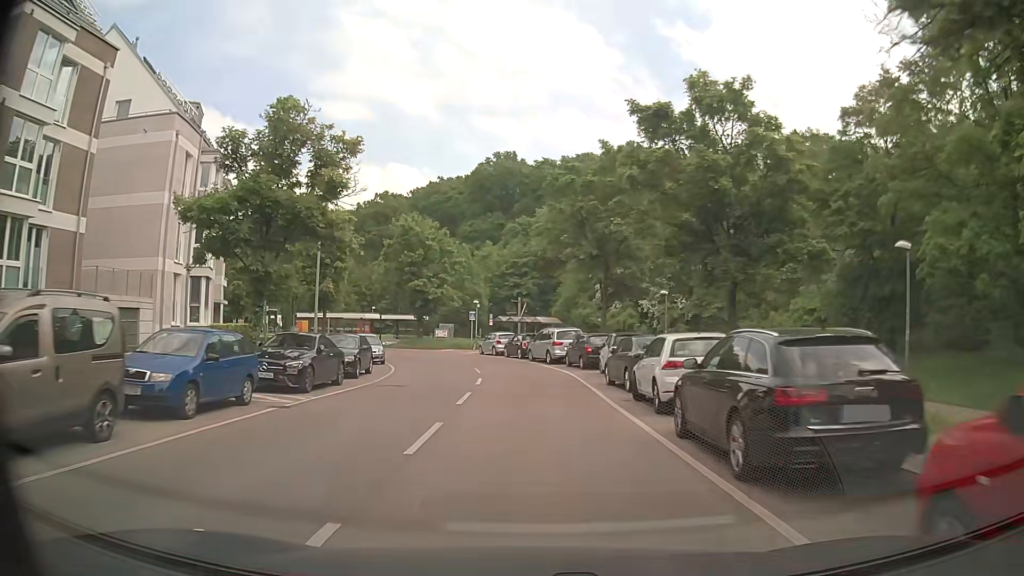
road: secondary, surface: asphalt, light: Day
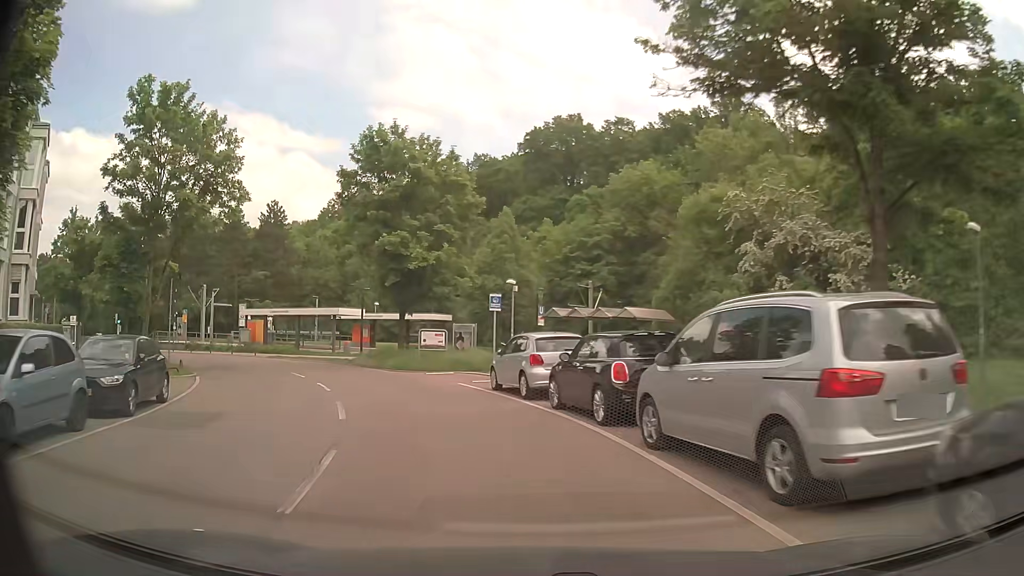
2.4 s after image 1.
(-0.5, +27.3) m; -6°
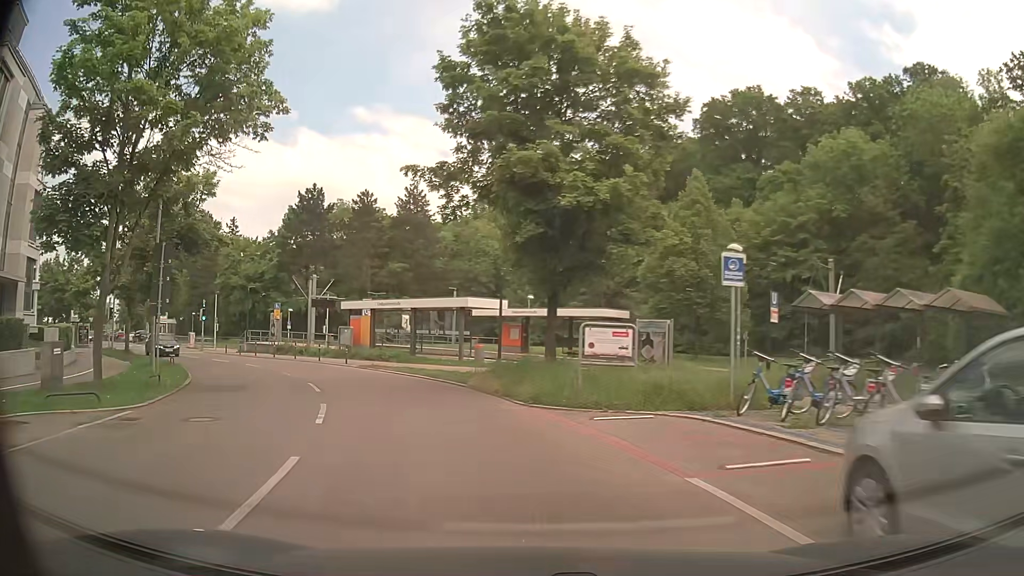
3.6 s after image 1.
(-1.6, +13.1) m; -14°
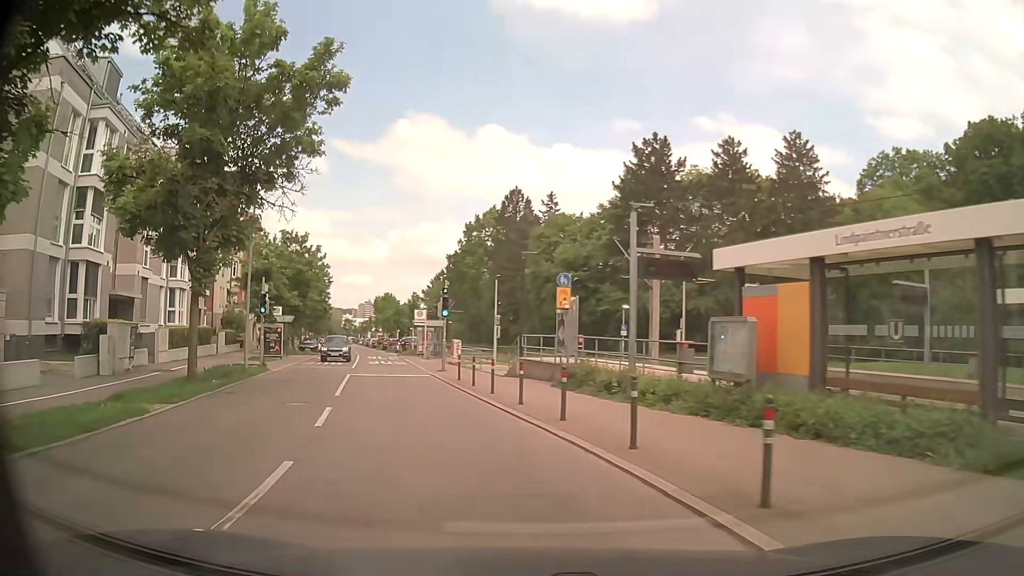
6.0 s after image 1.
(-6.4, +24.4) m; -31°
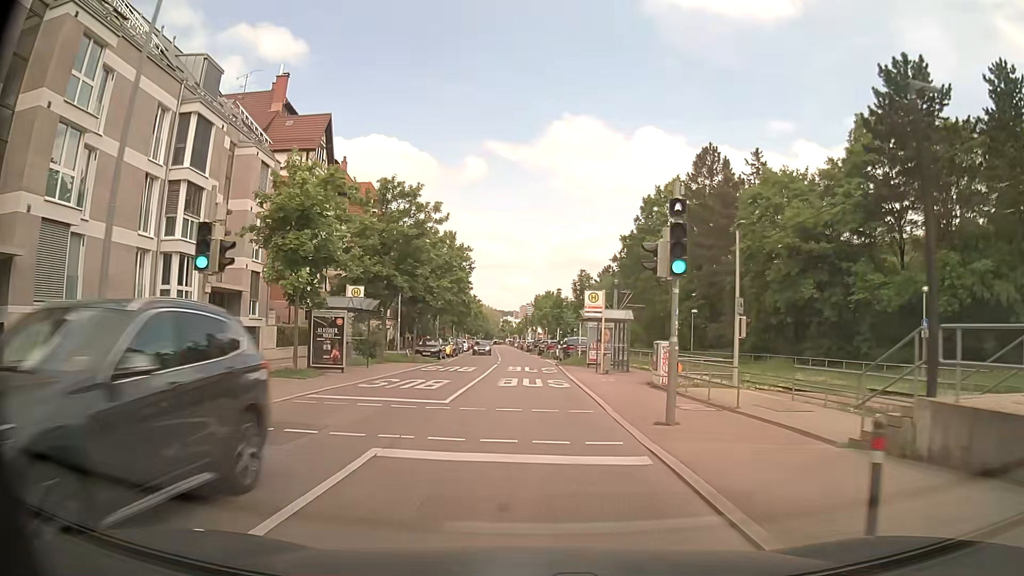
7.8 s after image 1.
(-3.1, +18.8) m; -14°
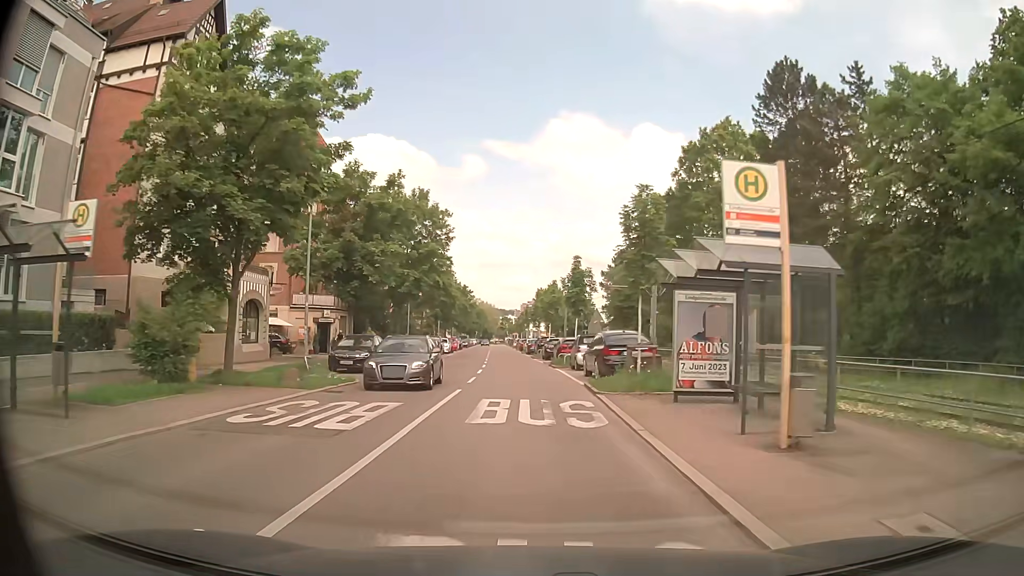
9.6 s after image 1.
(0.0, +20.1) m; 0°
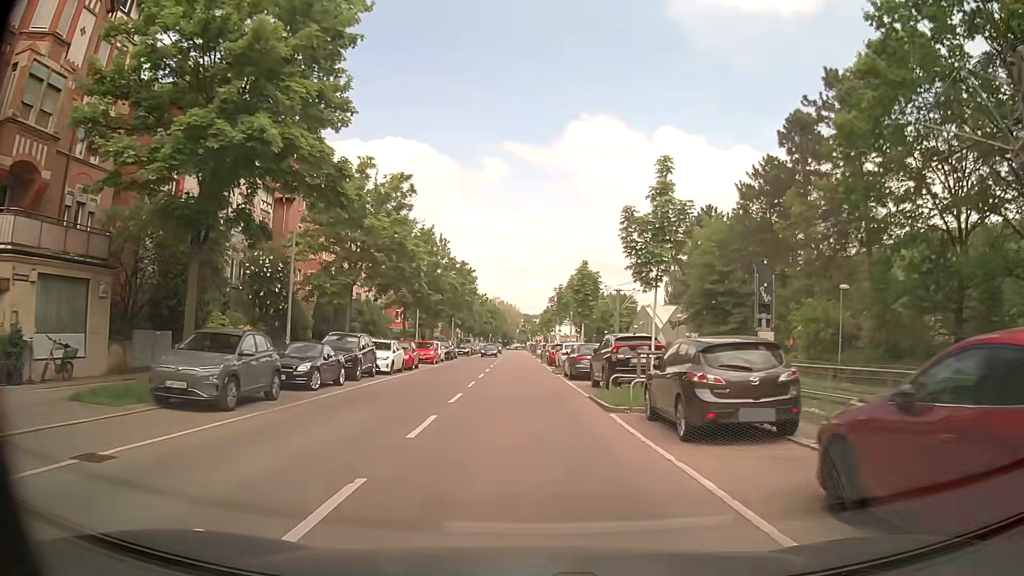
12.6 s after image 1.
(-0.8, +35.1) m; -3°
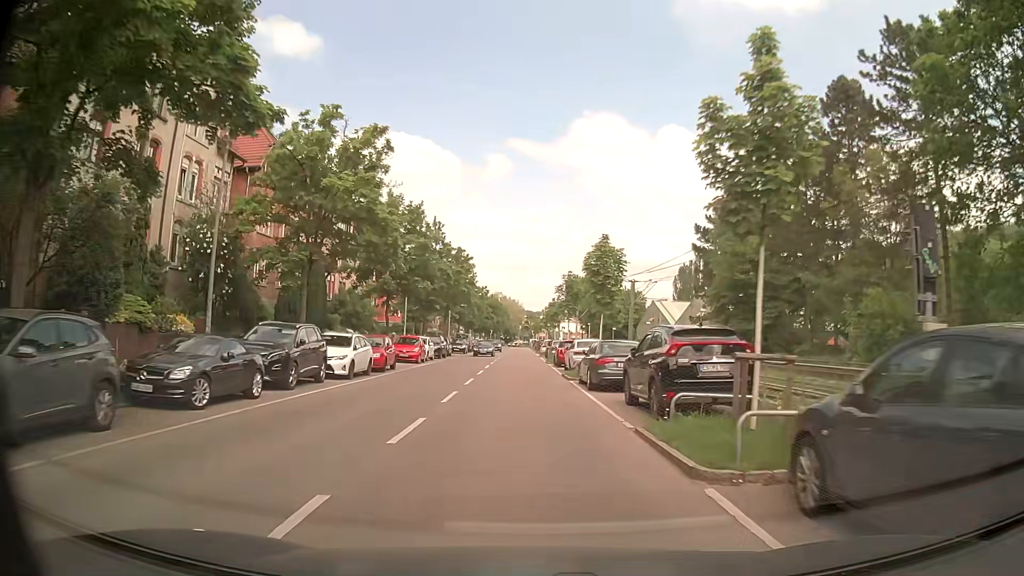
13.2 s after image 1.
(+0.1, +7.1) m; 0°
